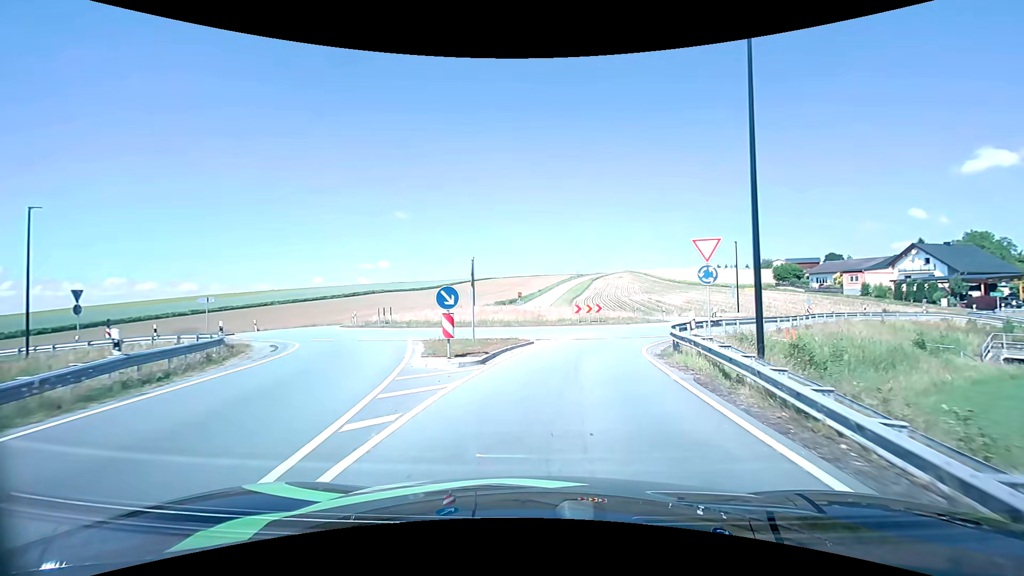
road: tertiary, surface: asphalt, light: Day
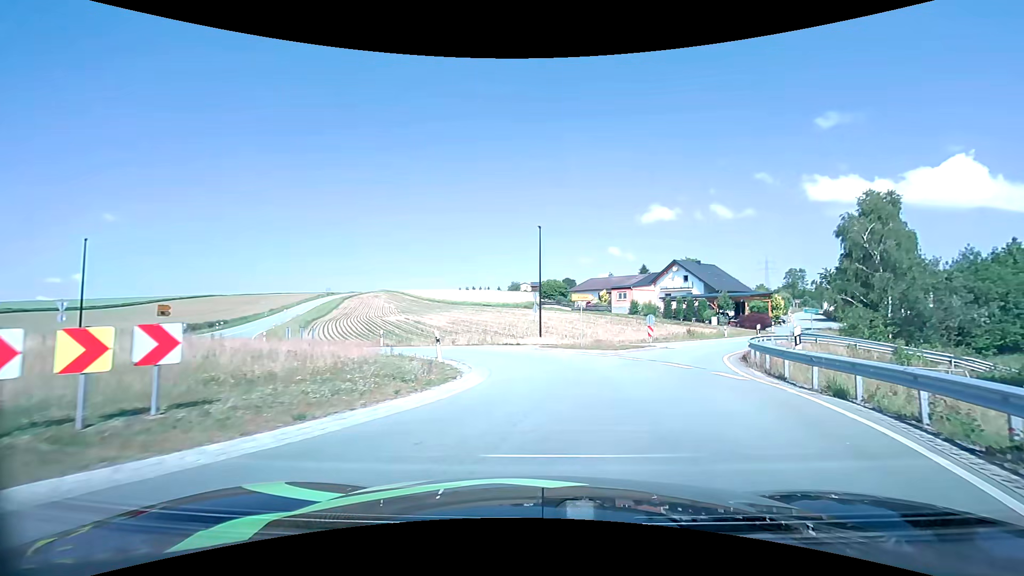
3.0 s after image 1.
(+4.4, +24.1) m; +28°
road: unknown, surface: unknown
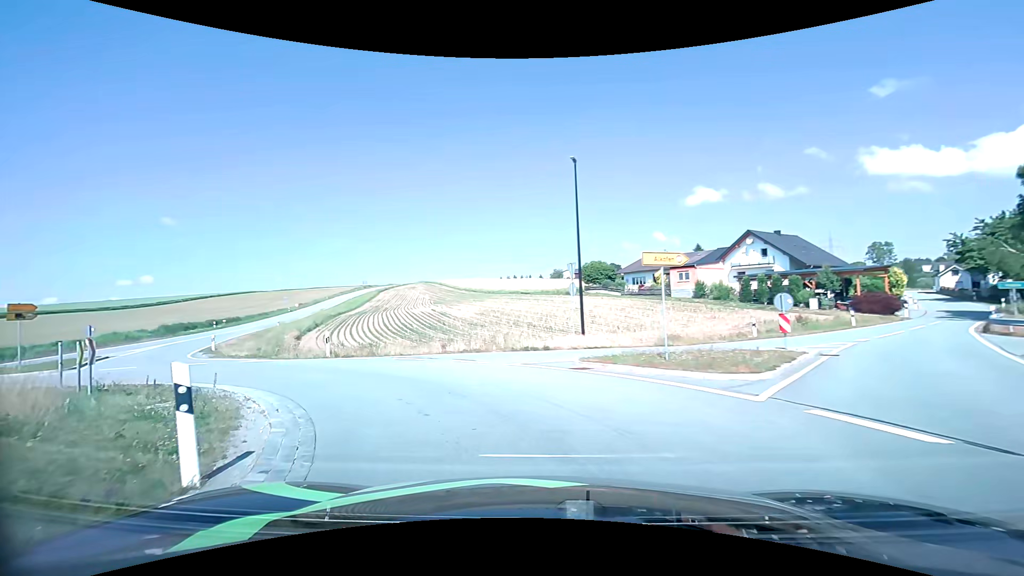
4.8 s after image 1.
(+0.2, +12.6) m; -6°
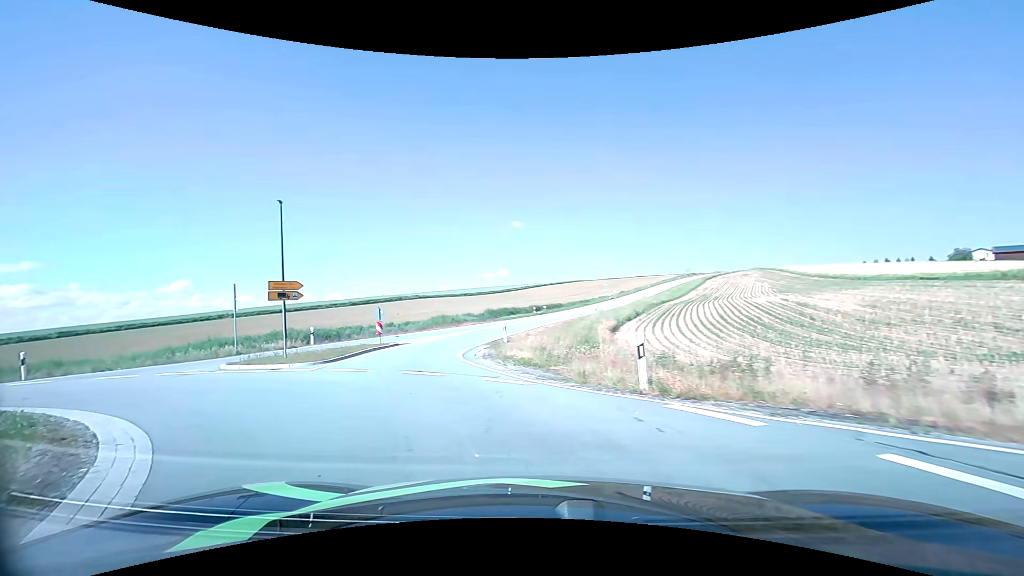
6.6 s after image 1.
(-3.7, +11.8) m; -36°
(-2, +10) (-4, +20) (-4, +29) (-3, +39) (-1, +49) (+2, +59) (+5, +68) (+8, +78) (+12, +87) (+15, +97) m
